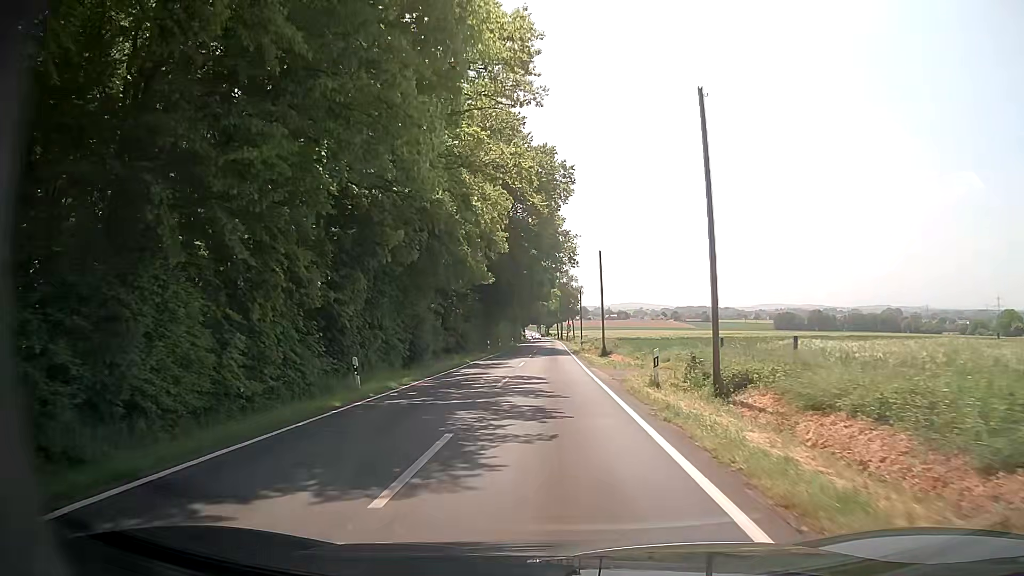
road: tertiary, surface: asphalt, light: Day
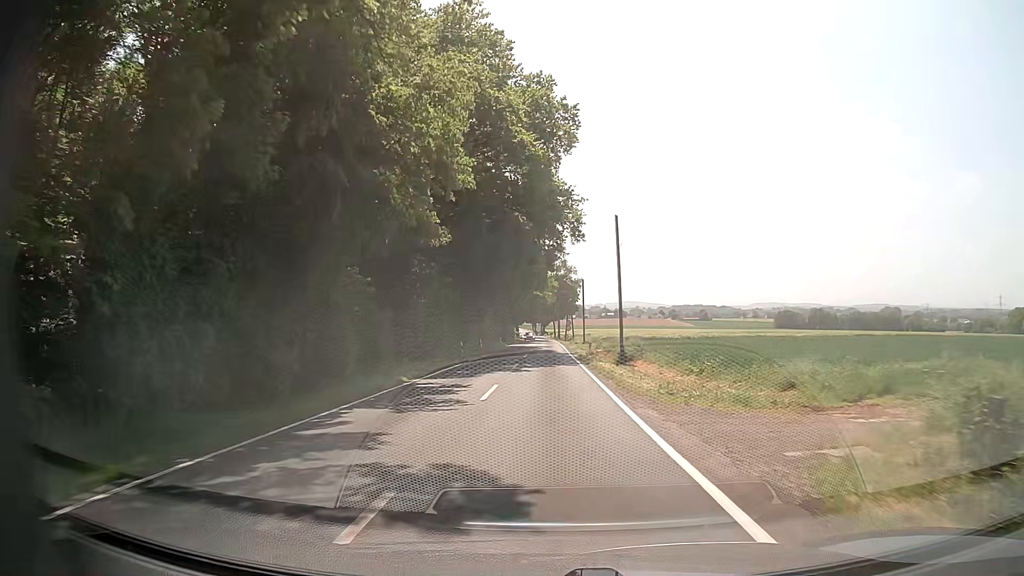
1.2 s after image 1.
(0.0, +15.6) m; 0°
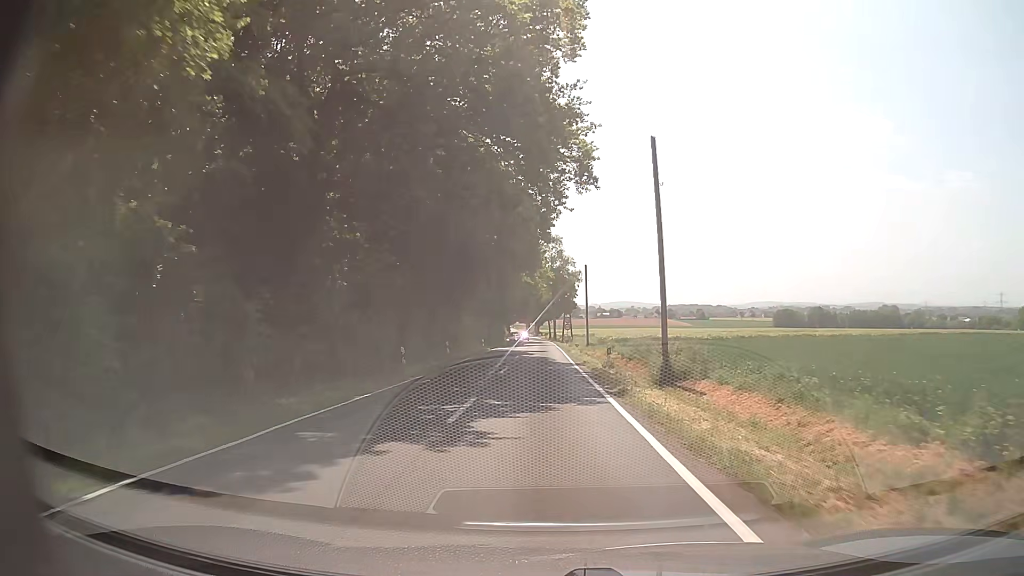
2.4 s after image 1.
(+0.1, +15.6) m; +1°
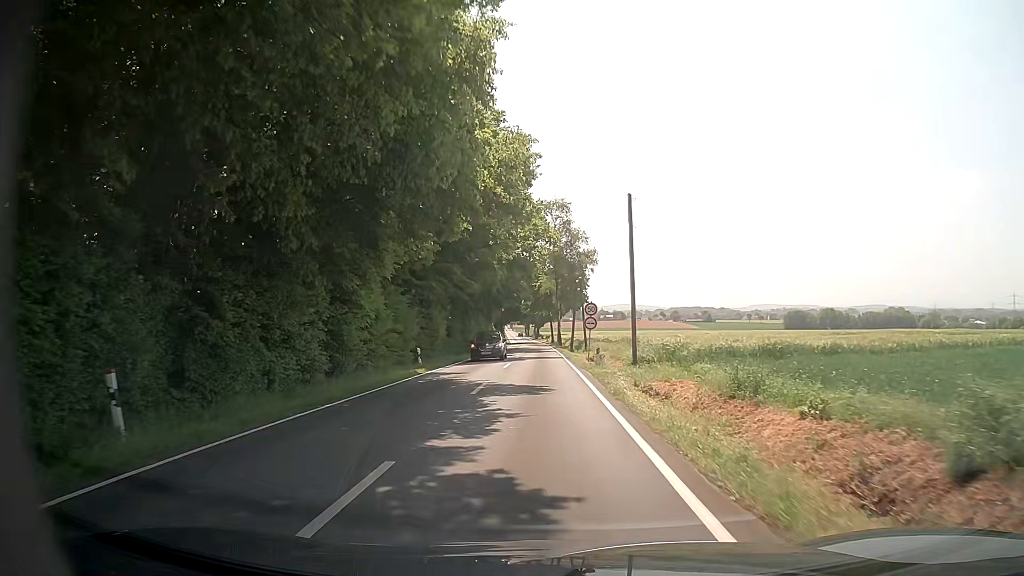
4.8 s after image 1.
(-0.3, +31.1) m; -1°
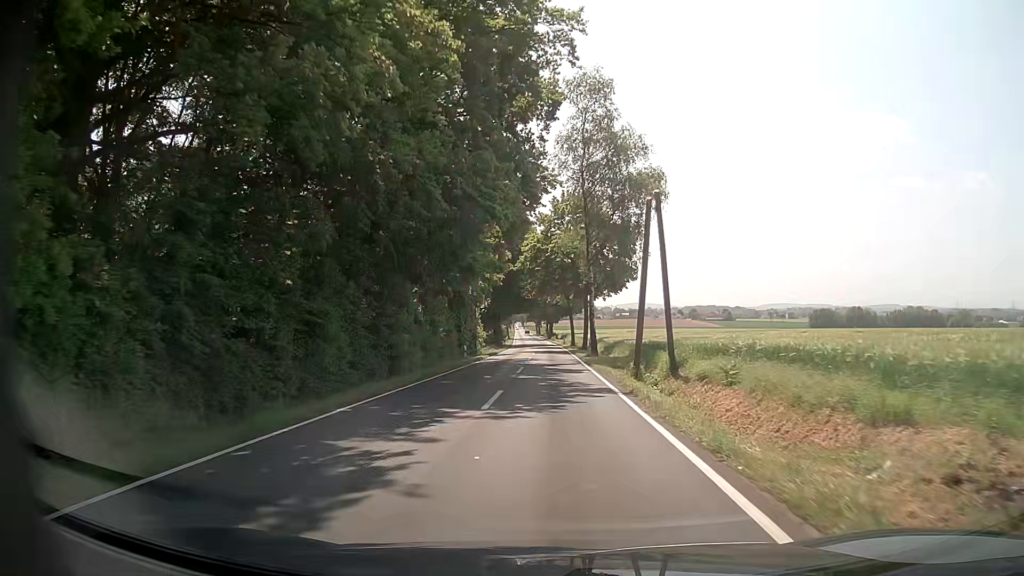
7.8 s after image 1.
(-0.2, +38.8) m; 0°
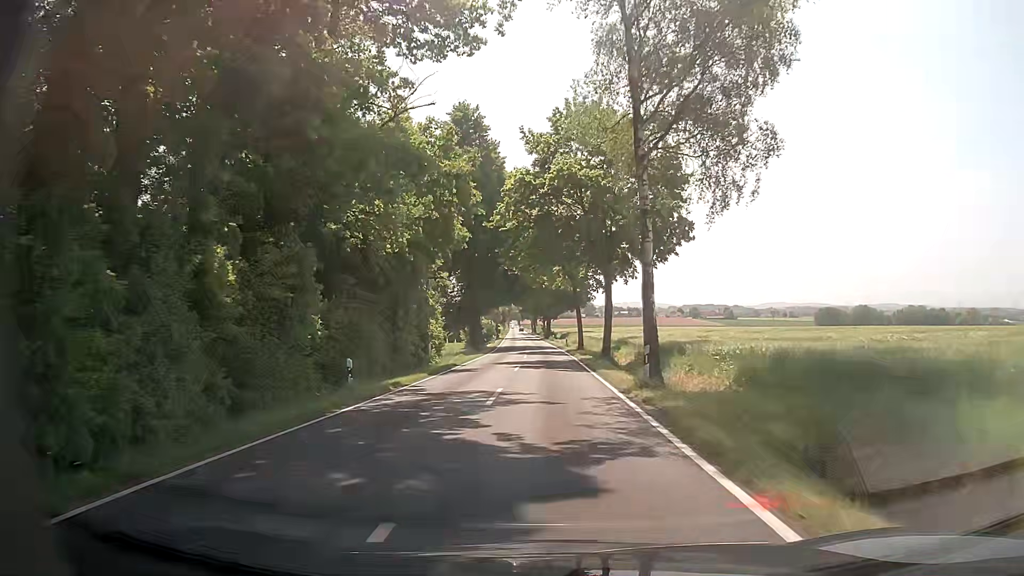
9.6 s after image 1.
(0.0, +23.3) m; 0°
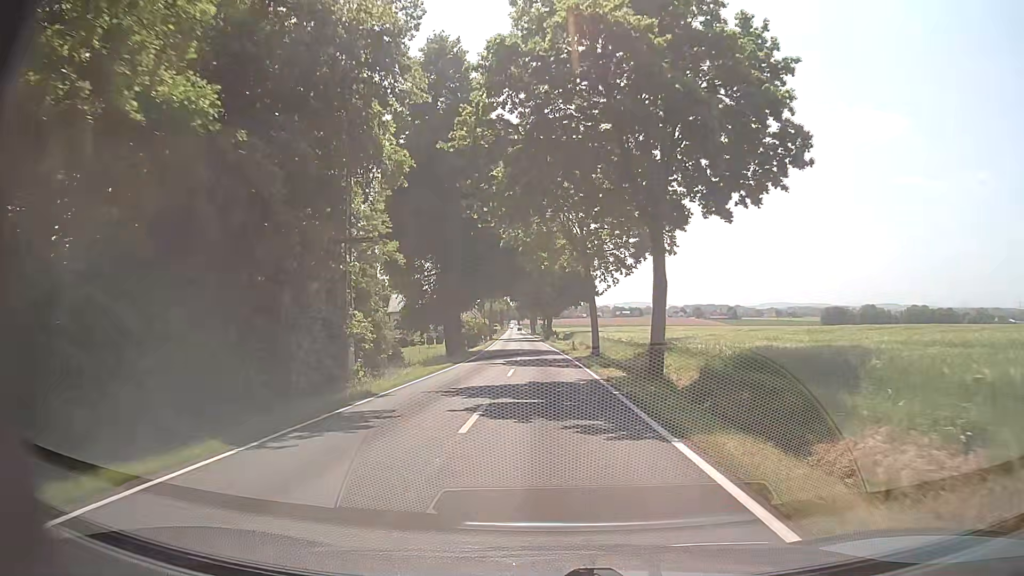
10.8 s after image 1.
(0.0, +15.6) m; 0°
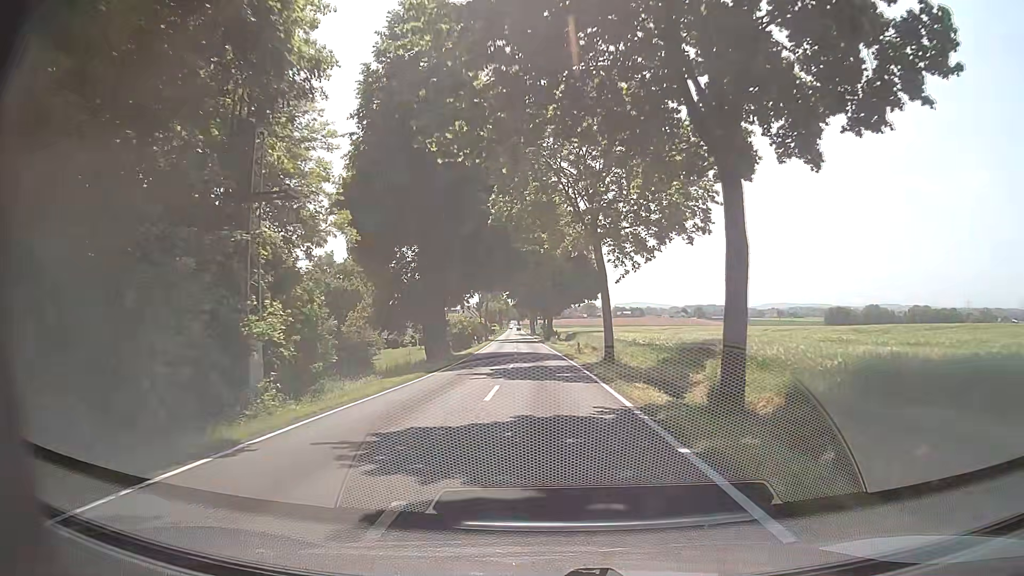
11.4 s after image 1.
(0.0, +7.8) m; 0°
(0, +10) (0, +20) (-1, +30) (-1, +40) (-1, +50) (-2, +60) (-3, +70) (-3, +80) (-4, +90) (-4, +100) m
